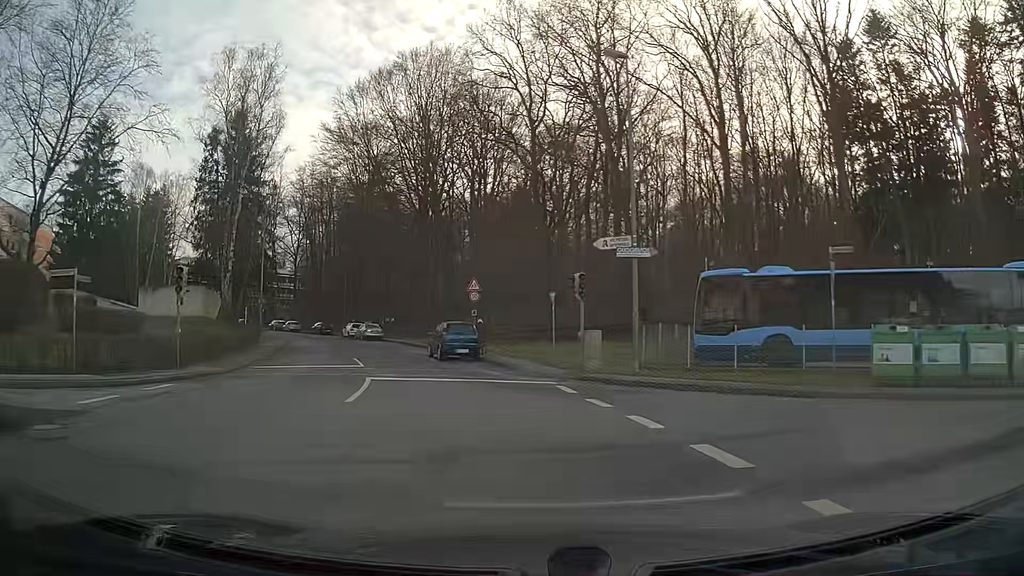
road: residential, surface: asphalt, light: Day
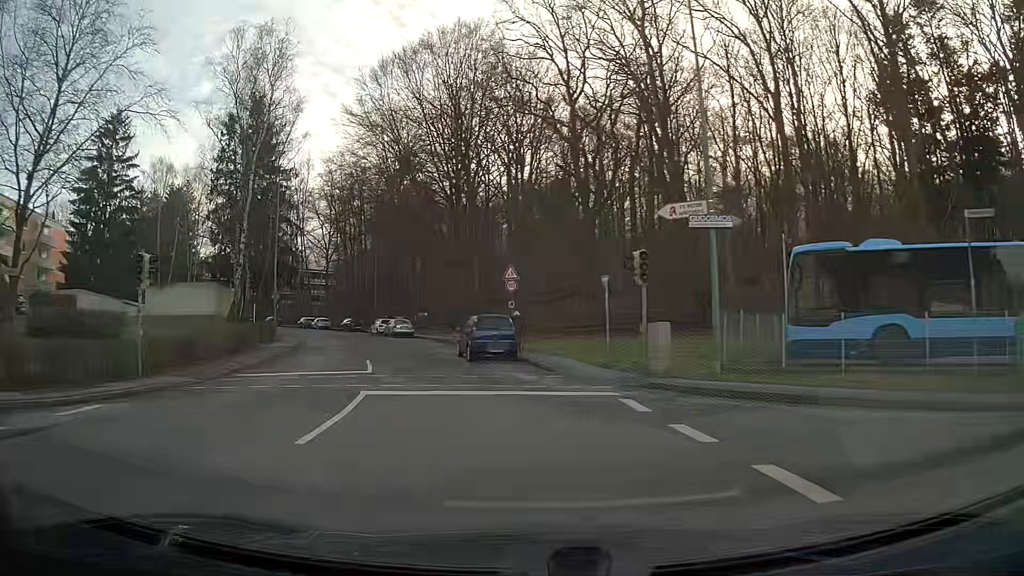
(-0.2, +4.6) m; -4°
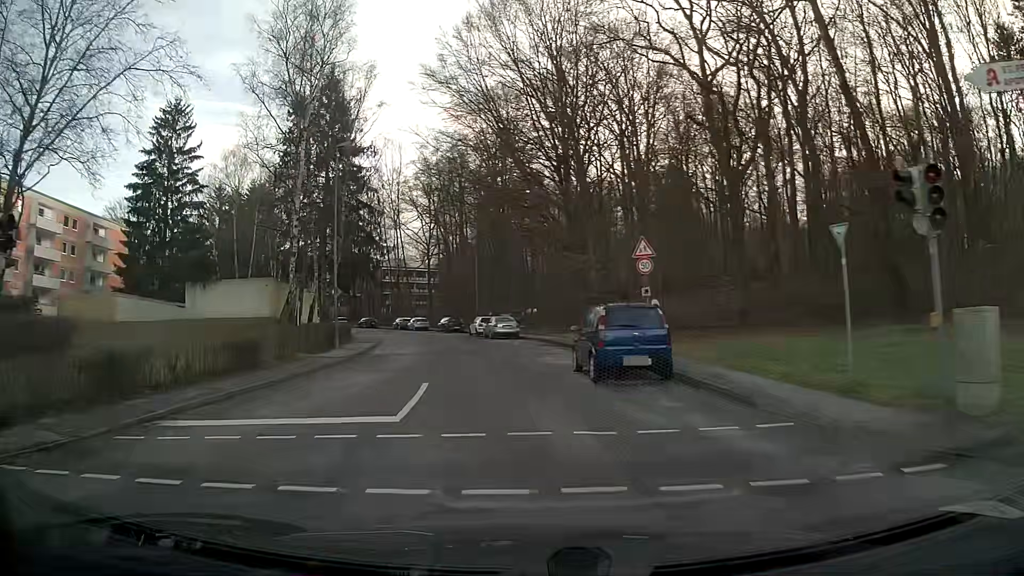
(-0.8, +9.2) m; -10°
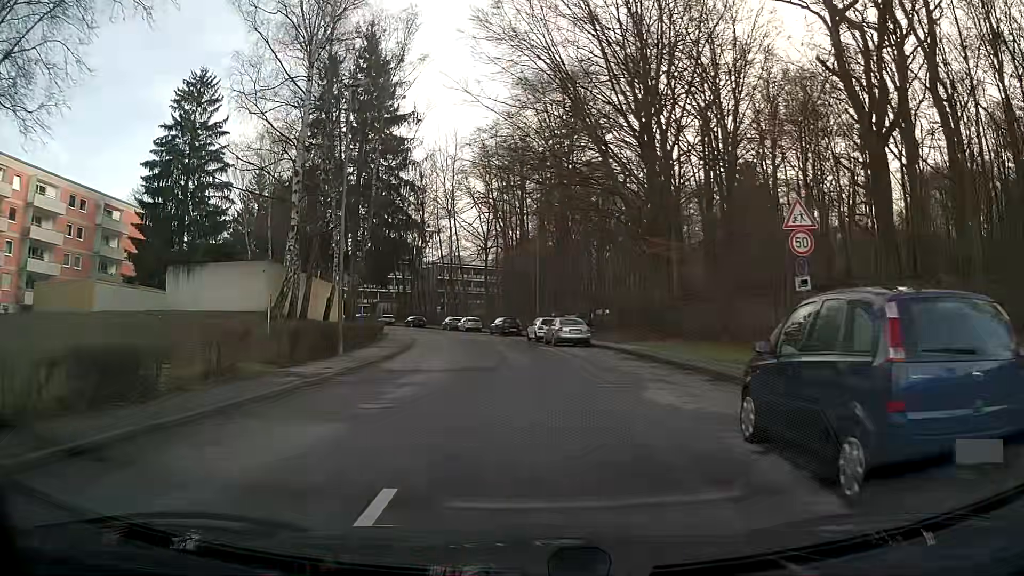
(-0.3, +9.3) m; -3°
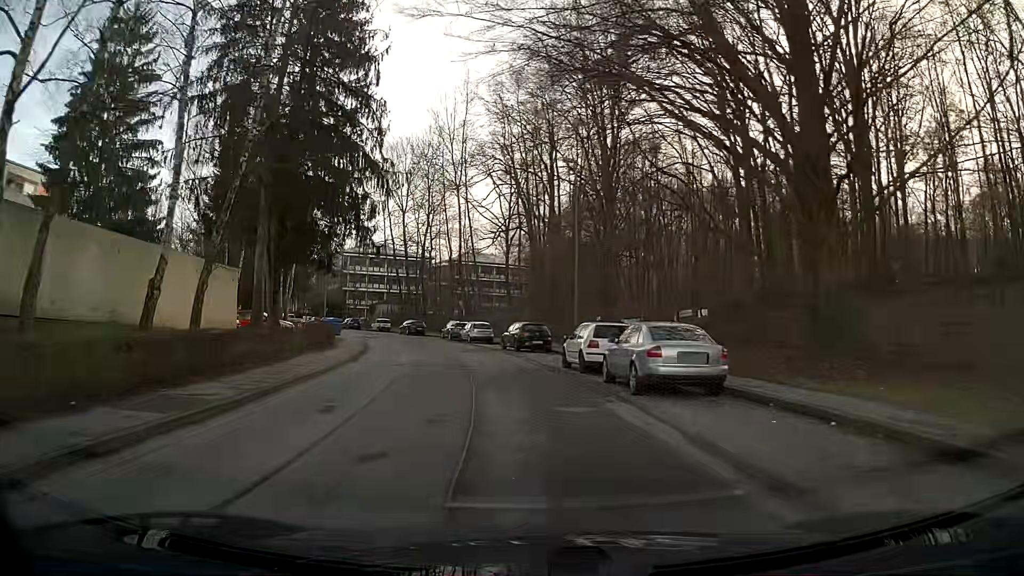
(-0.6, +20.1) m; -4°
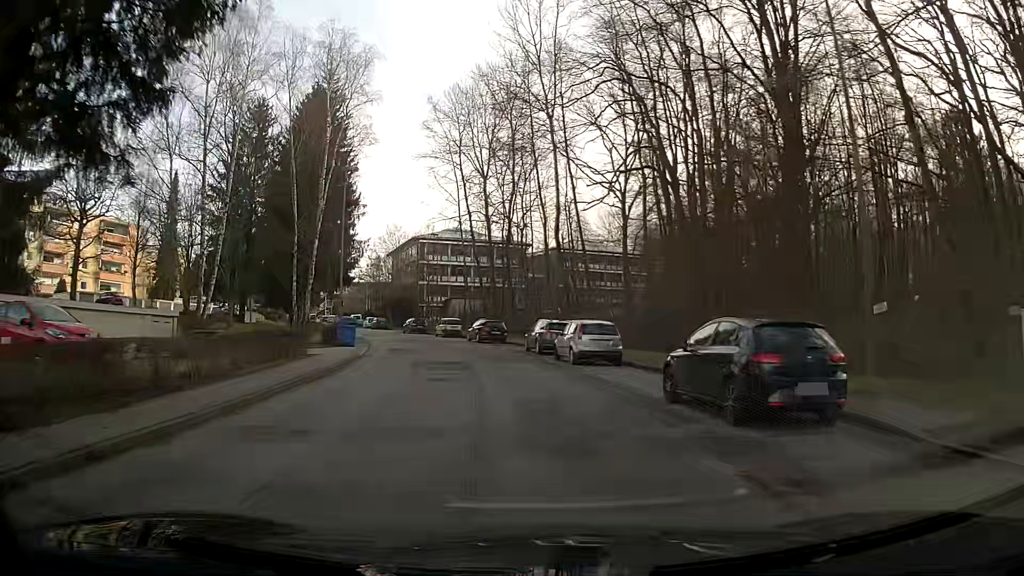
(-1.7, +23.6) m; -8°
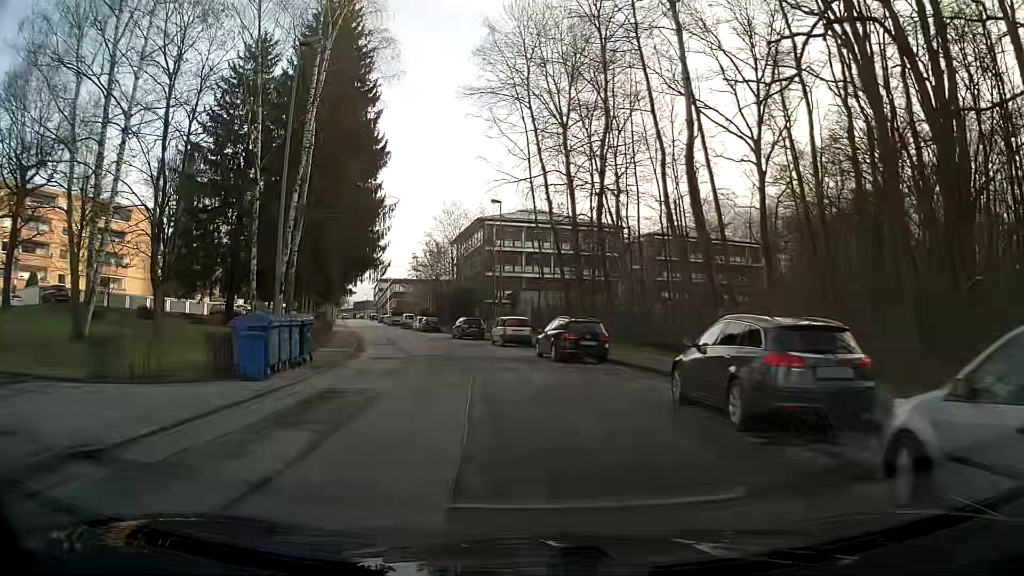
(-1.0, +19.9) m; -7°
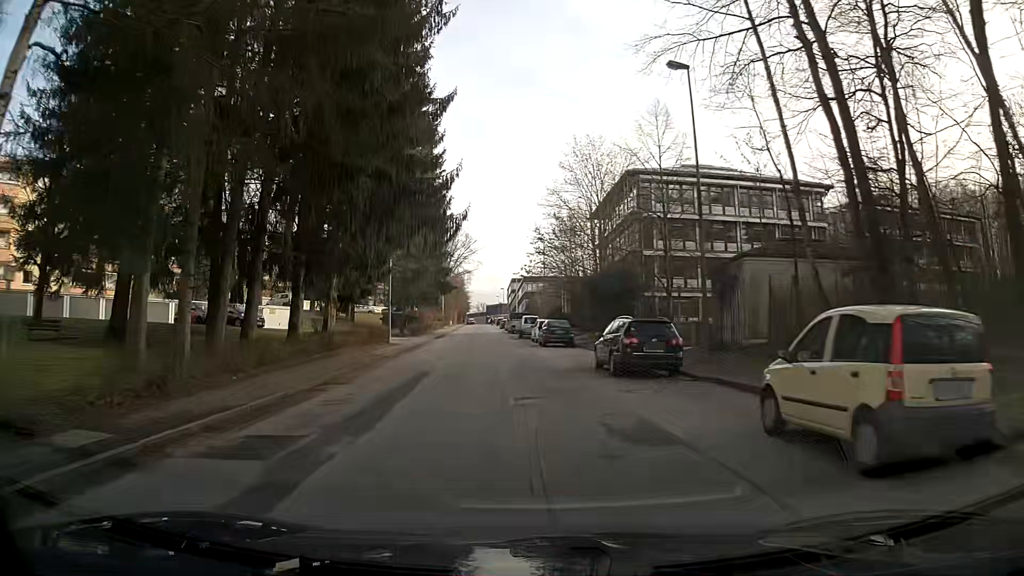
(-2.9, +28.2) m; -12°
